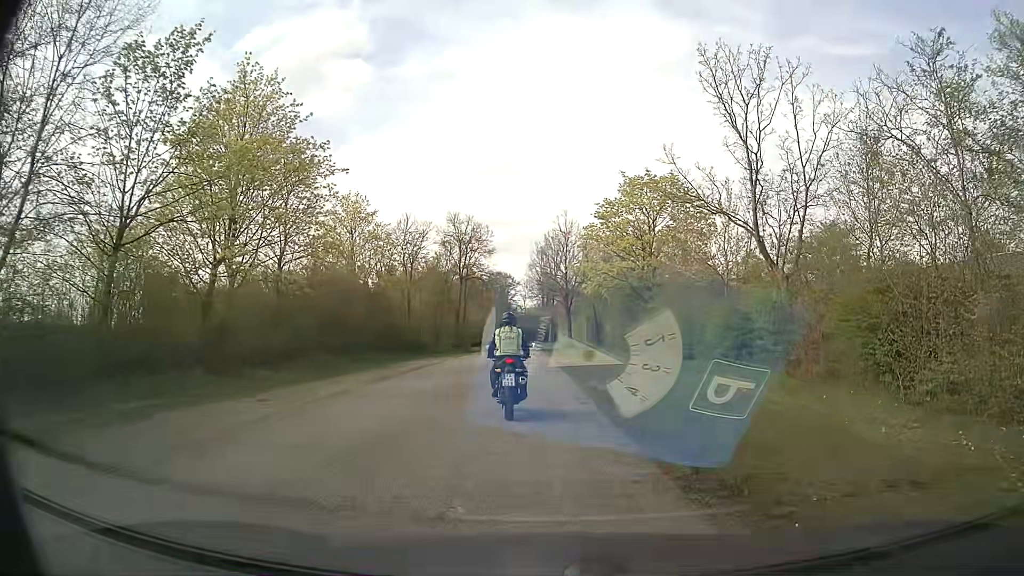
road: service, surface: asphalt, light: Day
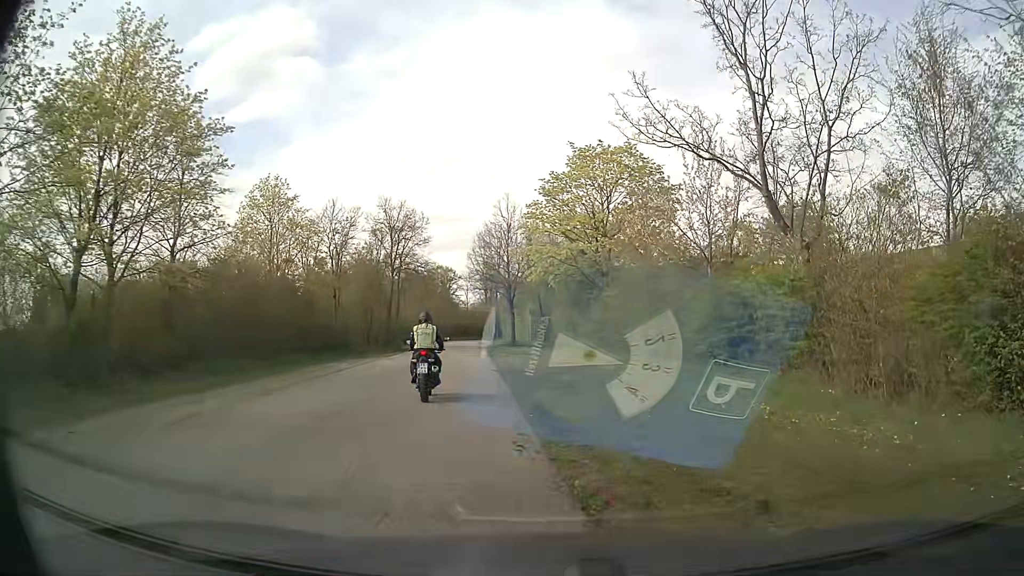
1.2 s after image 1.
(+0.2, +5.8) m; +5°
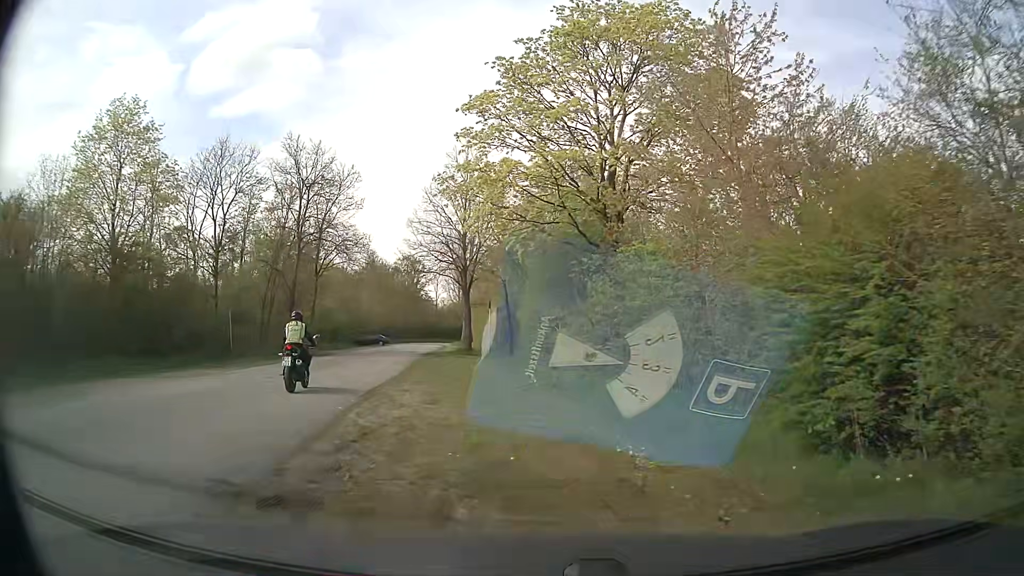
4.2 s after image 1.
(+0.6, +17.3) m; +2°
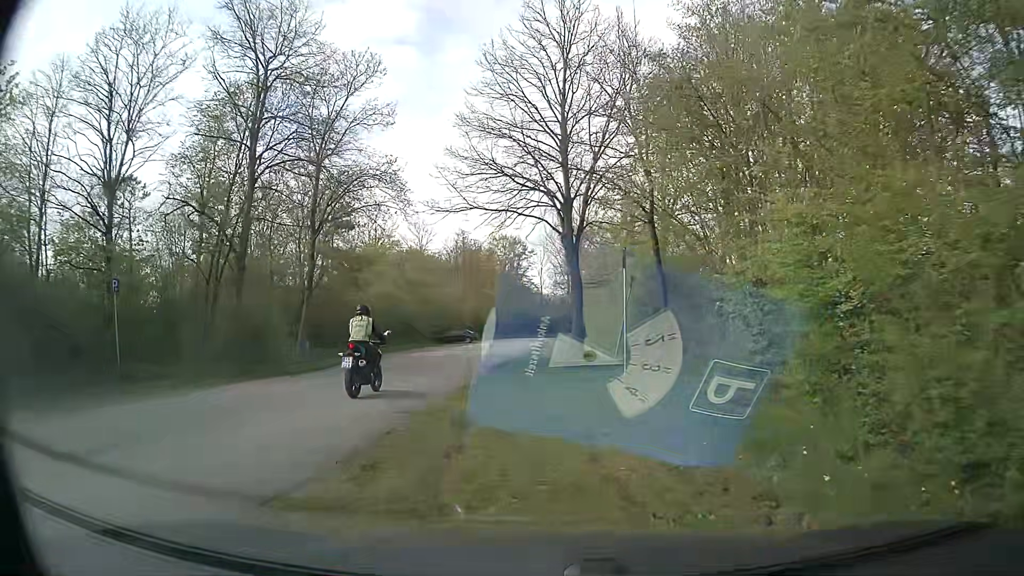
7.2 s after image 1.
(-2.2, +18.5) m; -11°
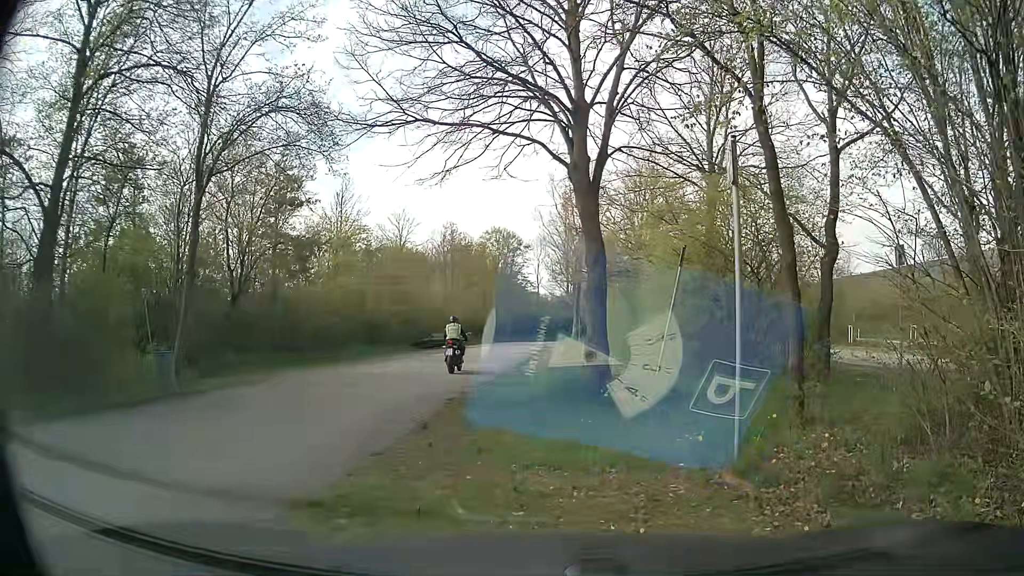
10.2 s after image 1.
(0.0, +8.5) m; -2°
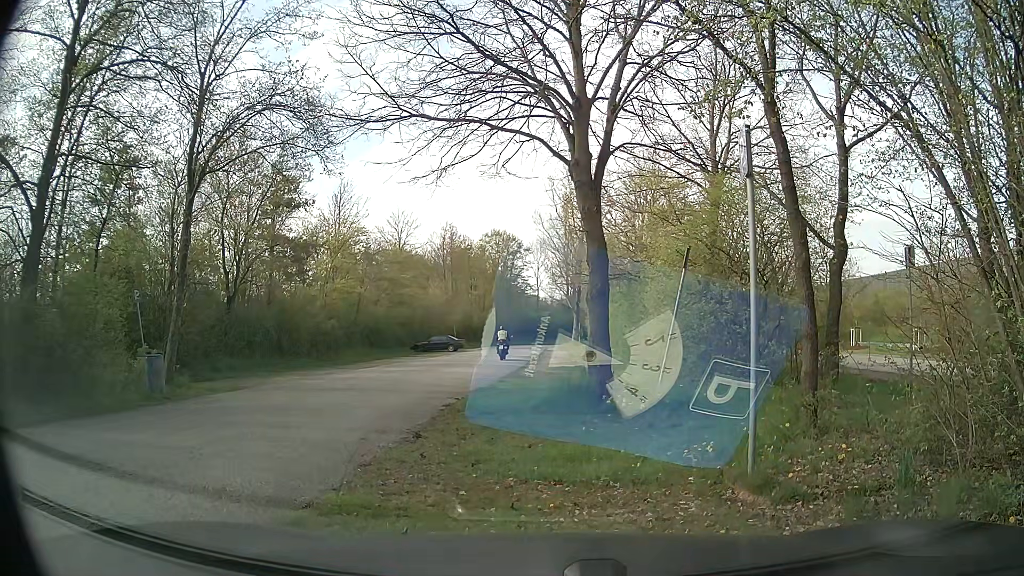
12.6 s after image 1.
(0.0, +0.5) m; 0°
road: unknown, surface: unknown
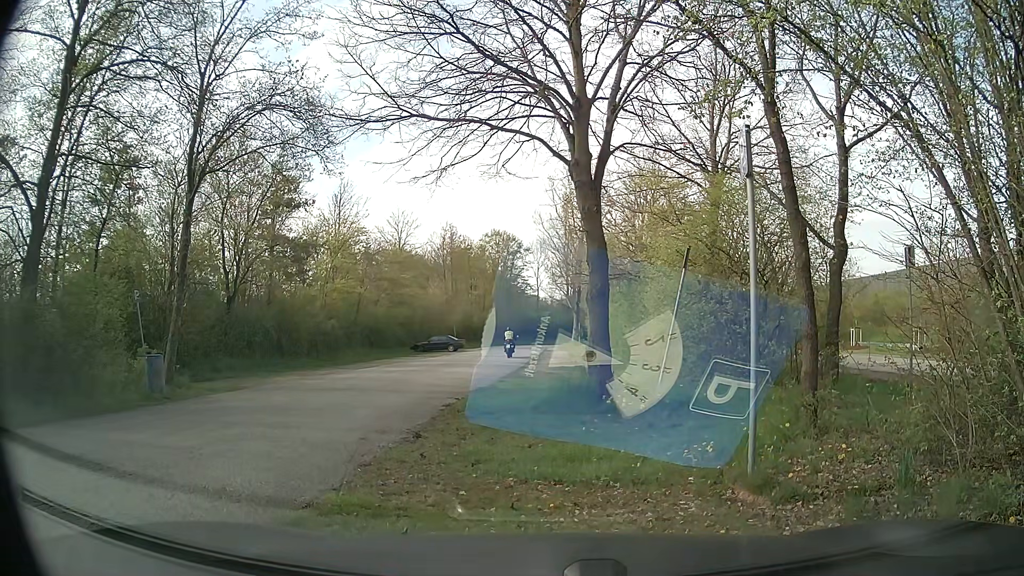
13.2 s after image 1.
(0.0, 0.0) m; 0°
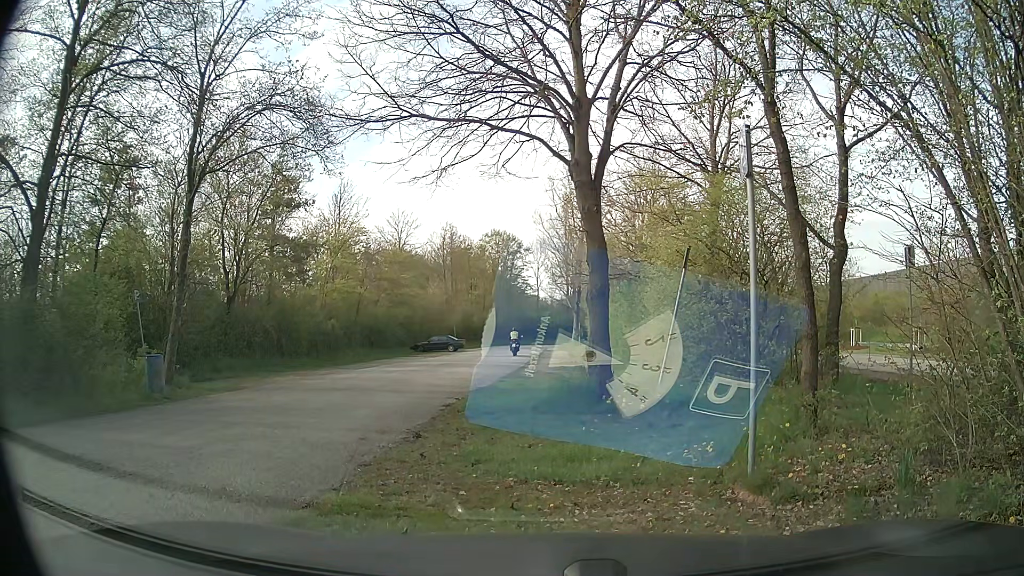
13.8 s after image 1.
(0.0, 0.0) m; 0°
